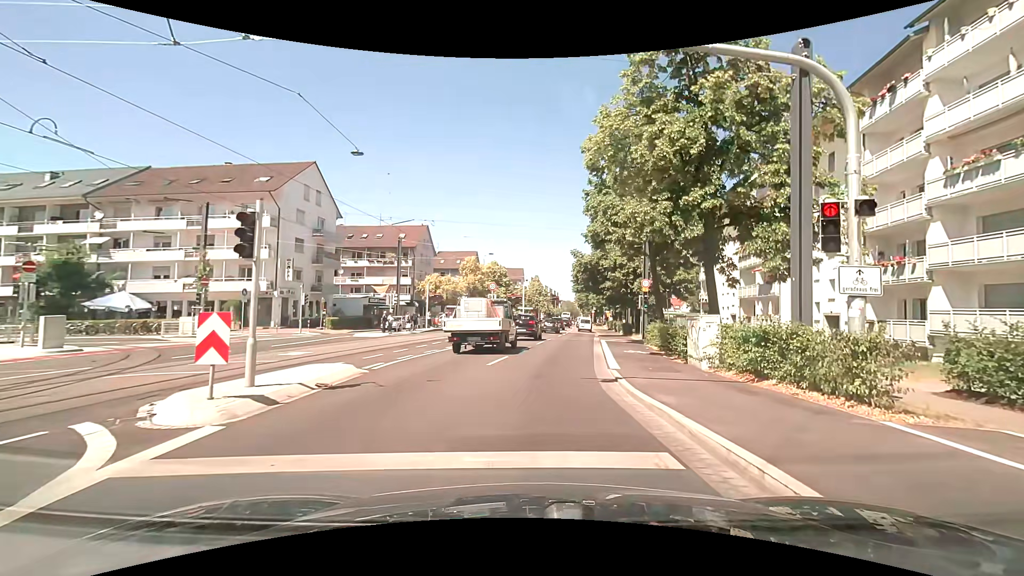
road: primary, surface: asphalt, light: Day
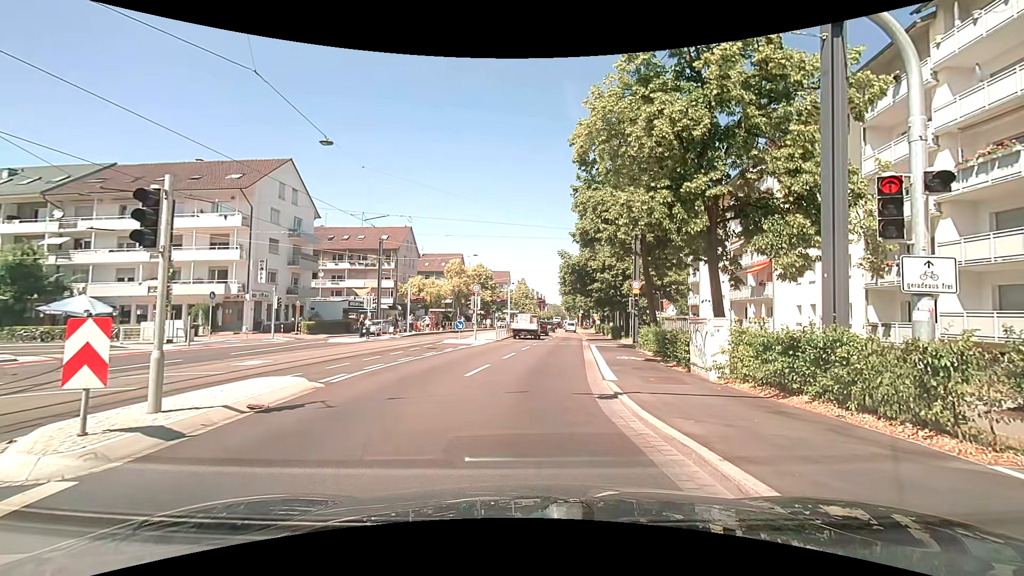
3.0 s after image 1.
(0.0, +1.7) m; +1°
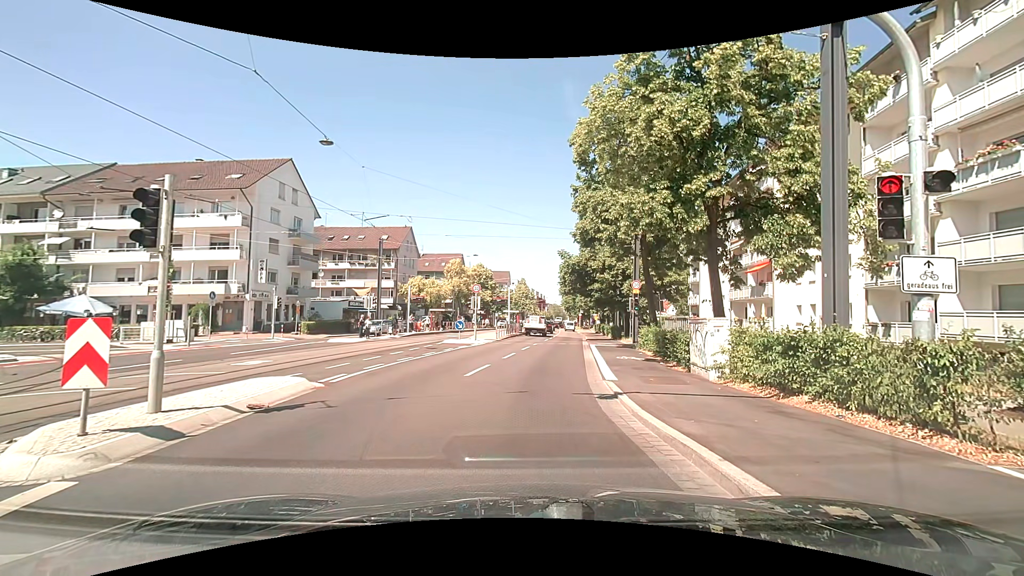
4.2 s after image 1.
(0.0, 0.0) m; 0°
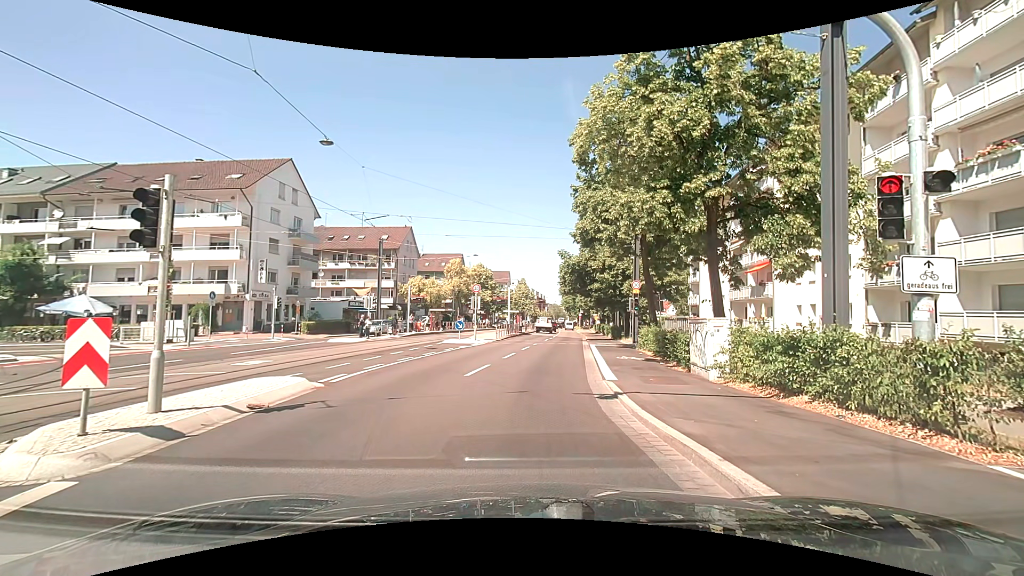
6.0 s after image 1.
(0.0, 0.0) m; 0°
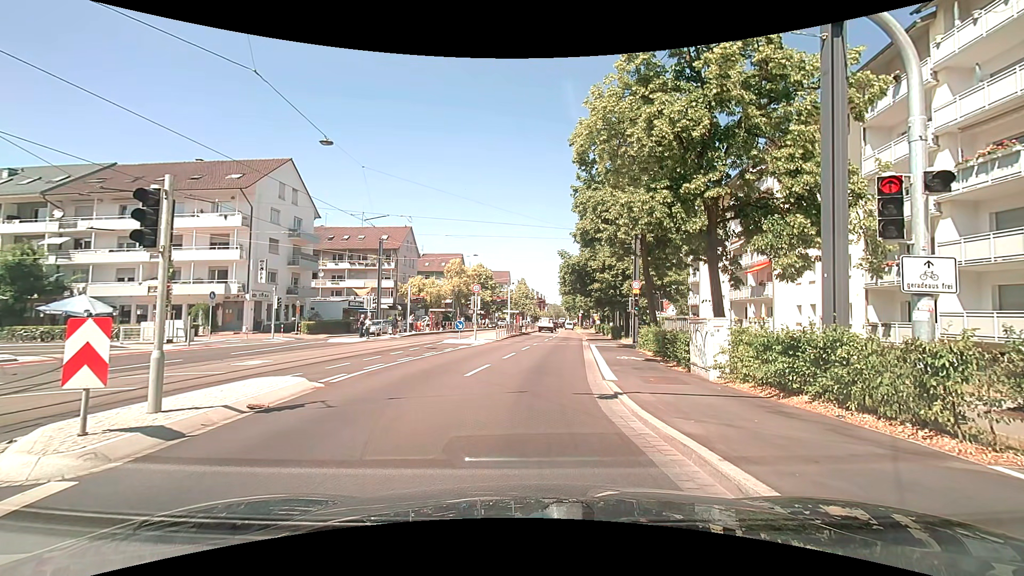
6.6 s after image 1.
(0.0, 0.0) m; 0°
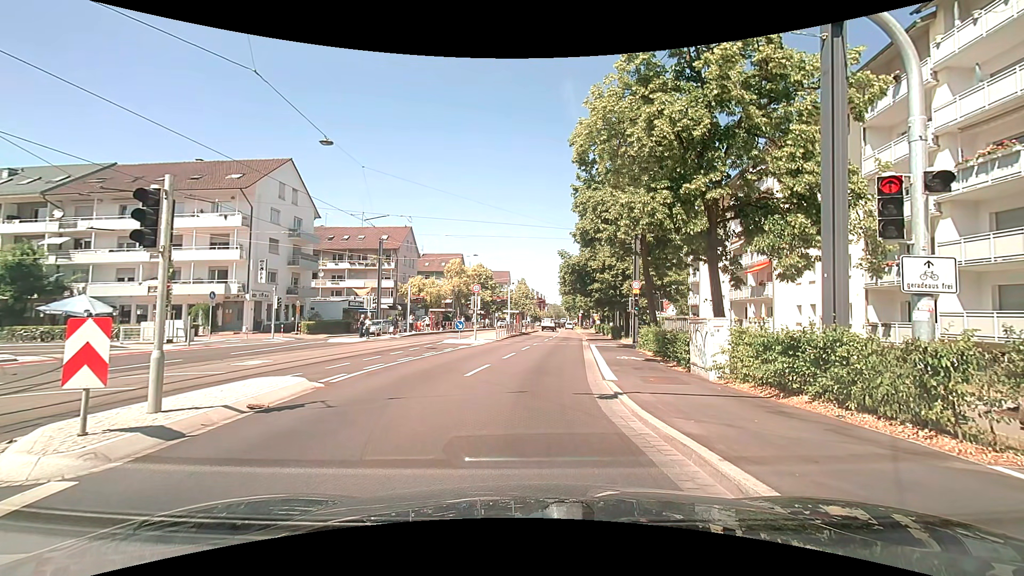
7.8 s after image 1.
(0.0, 0.0) m; 0°
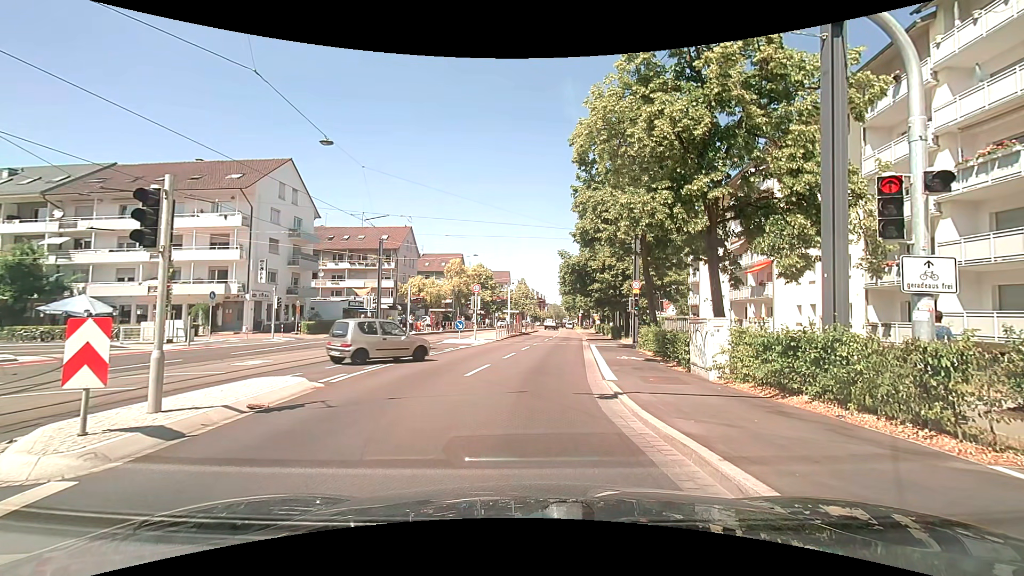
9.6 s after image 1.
(0.0, 0.0) m; 0°
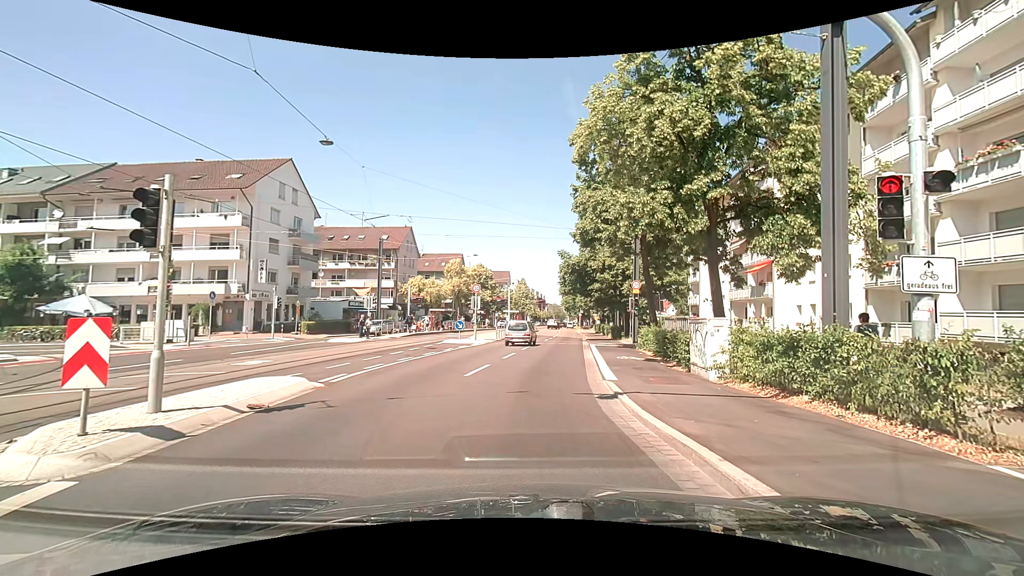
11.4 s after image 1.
(0.0, 0.0) m; 0°
(0, +10) (+1, +20) (+2, +30) (+4, +40) (+5, +50) (+6, +60) (+7, +70) (+8, +80) (+9, +90) (+10, +100) m
